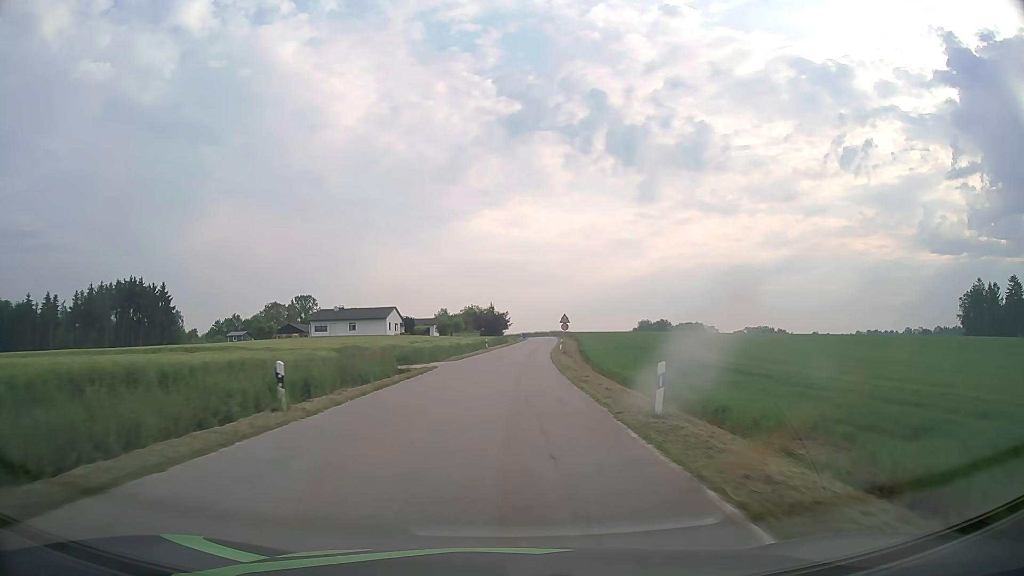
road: tertiary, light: Day
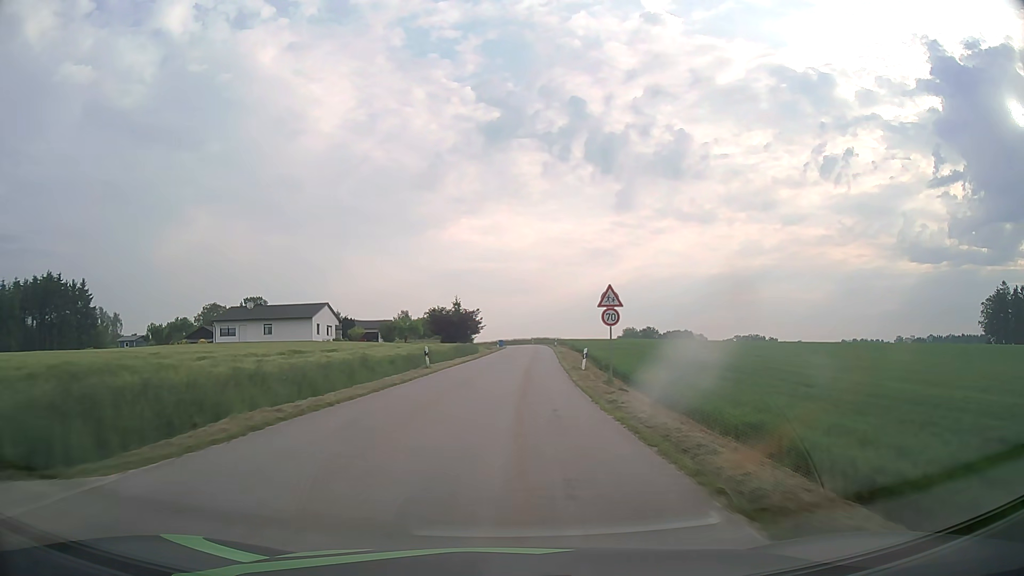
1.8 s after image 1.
(+0.5, +32.5) m; +2°
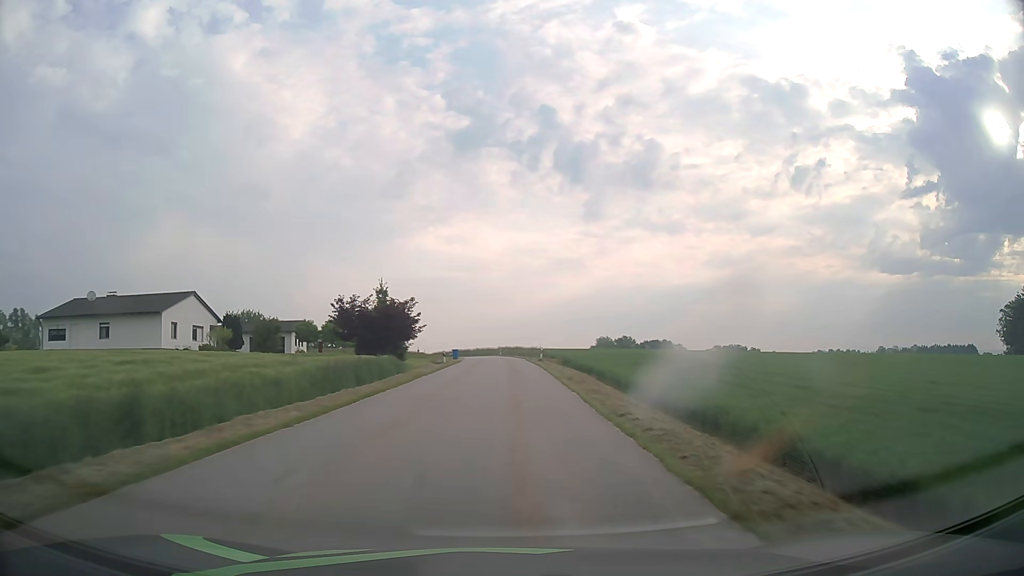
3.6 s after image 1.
(+0.8, +32.0) m; +3°
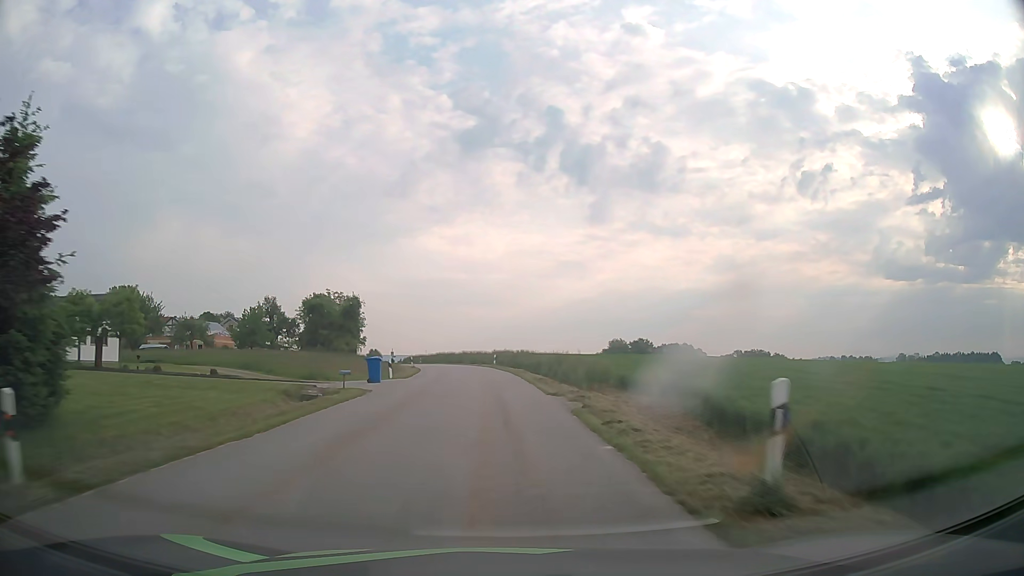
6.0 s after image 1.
(+0.4, +42.5) m; 0°
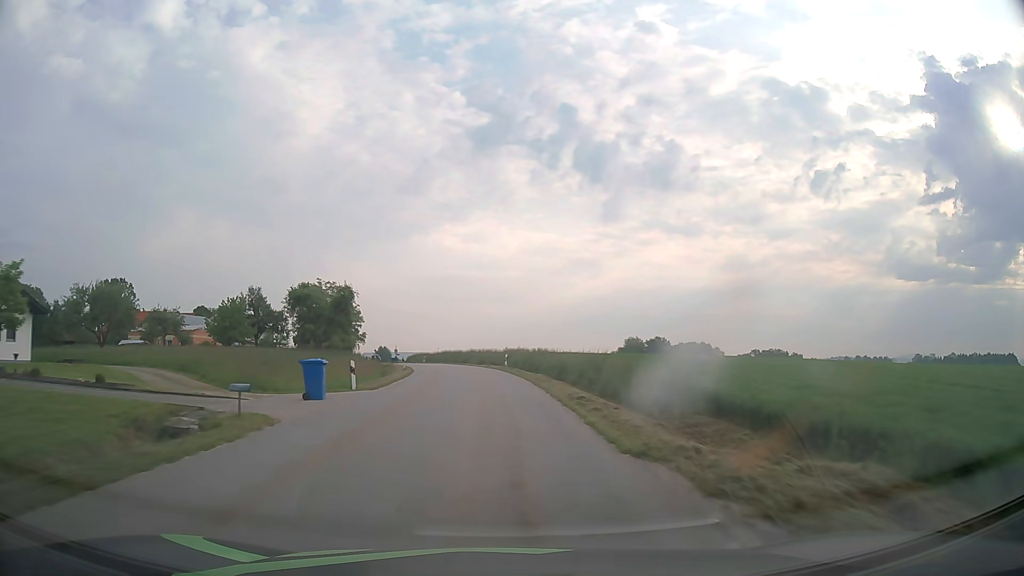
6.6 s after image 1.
(-0.1, +10.6) m; -1°
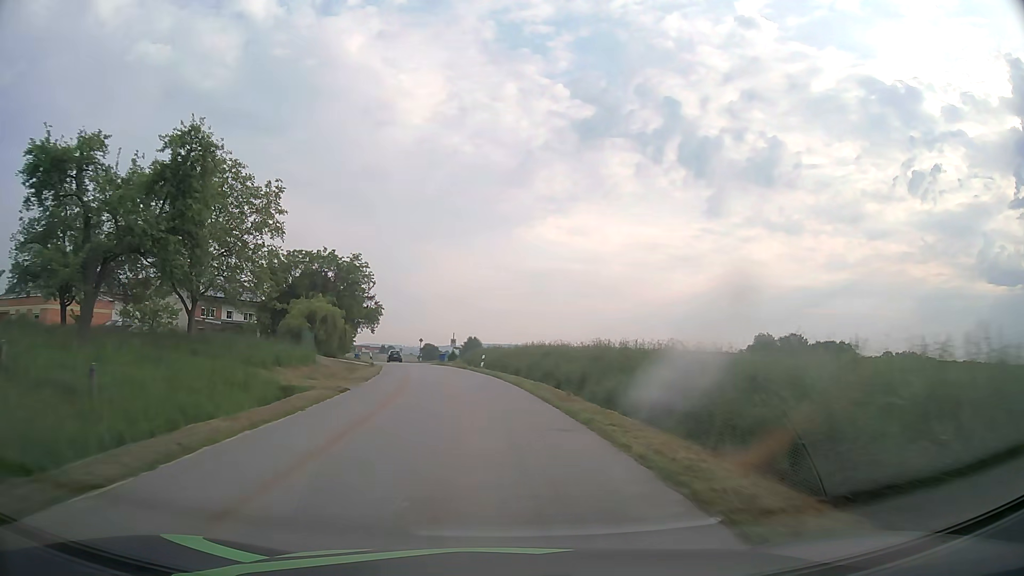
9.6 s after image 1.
(-3.6, +53.5) m; -8°
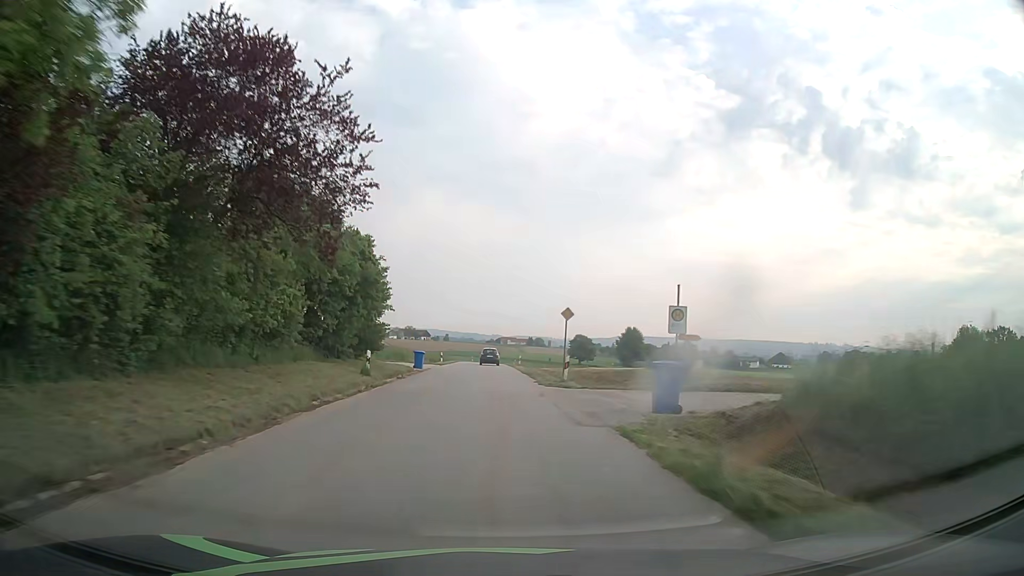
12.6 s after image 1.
(-6.3, +53.7) m; -13°
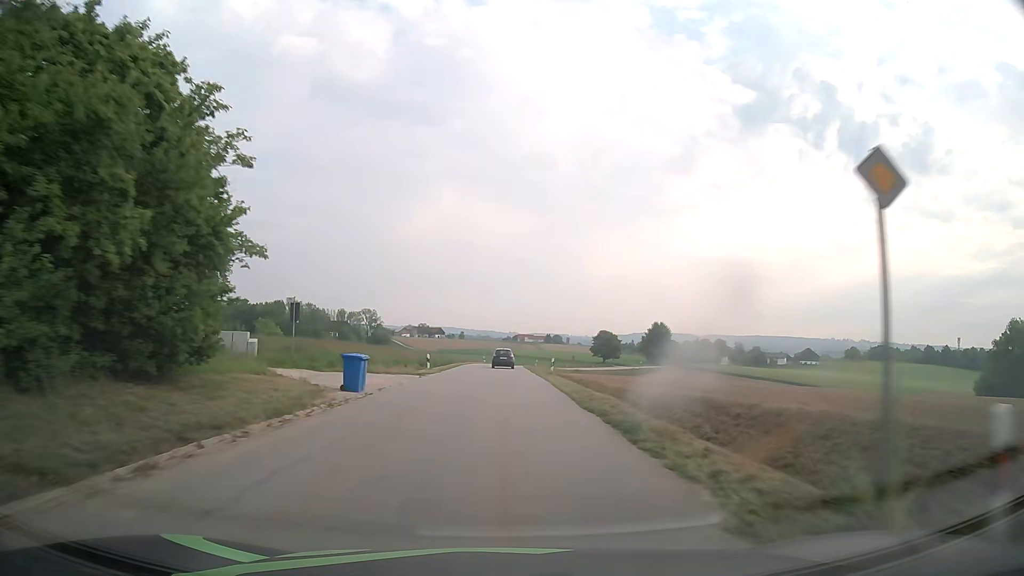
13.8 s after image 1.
(-0.3, +21.8) m; -2°
(0, +10) (0, +20) (0, +30) (0, +40) (0, +50) (0, +60) (0, +70) (+1, +80) (+1, +90) (+2, +100) m
